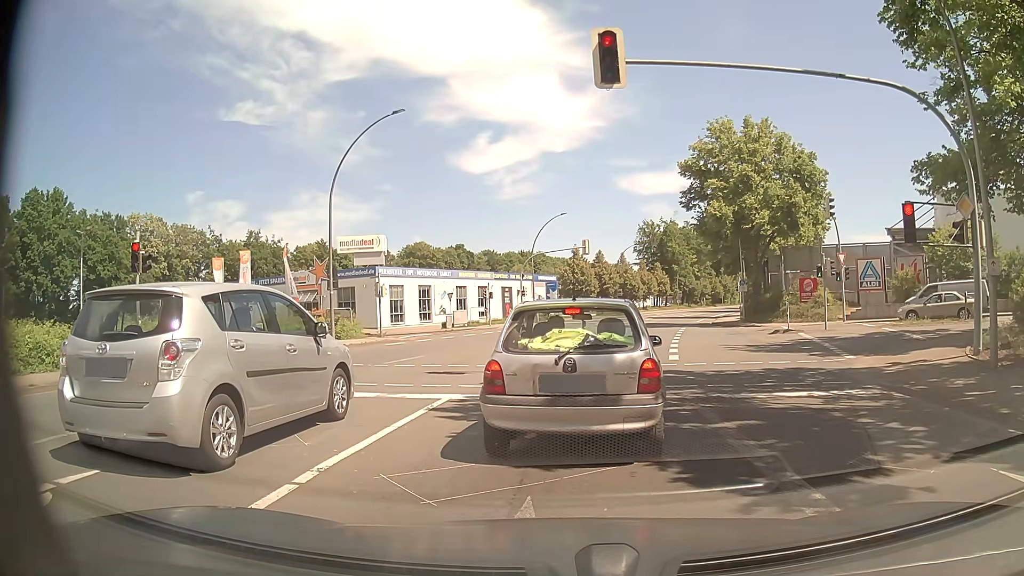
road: primary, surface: asphalt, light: Day
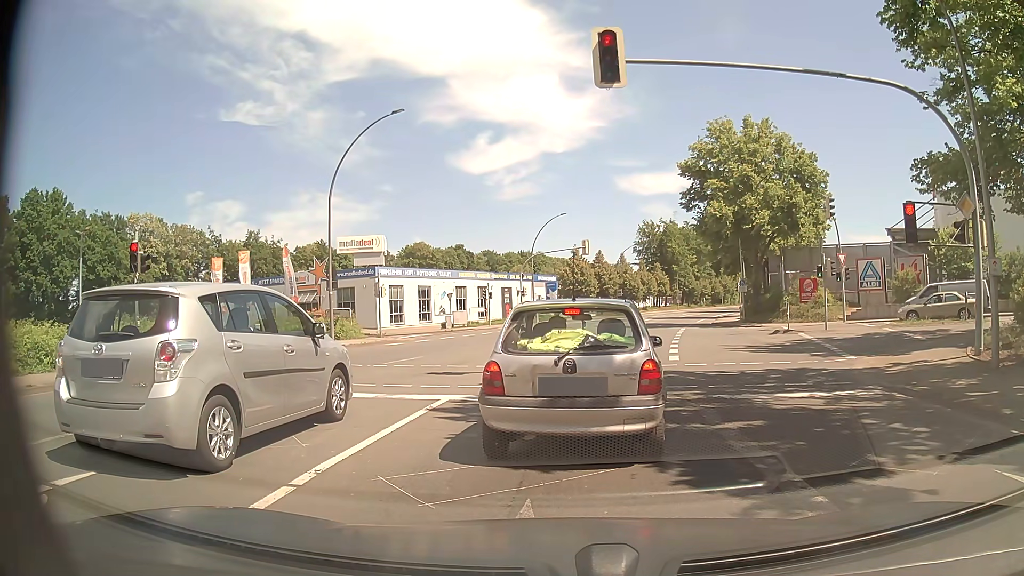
(0.0, +0.1) m; 0°
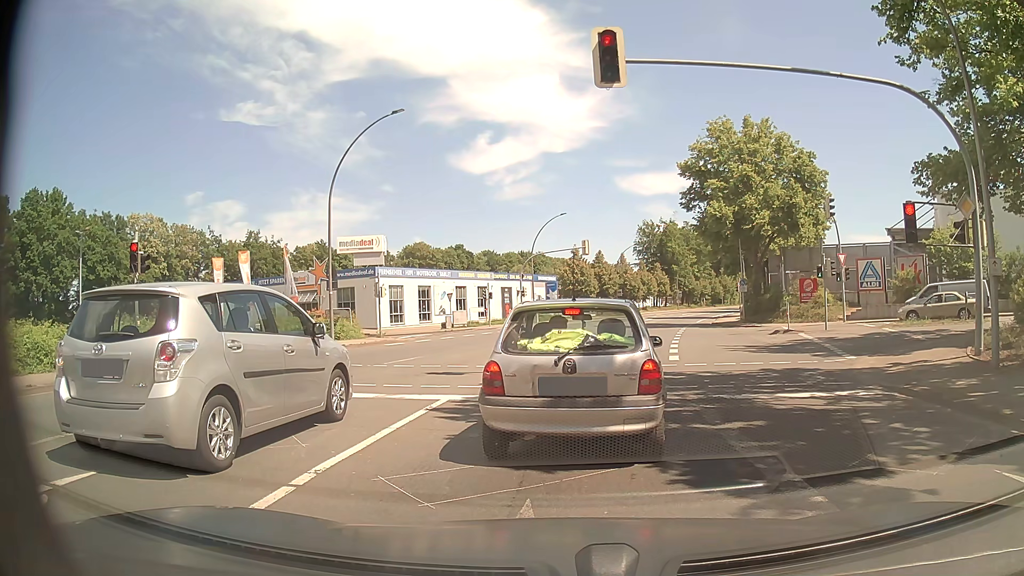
(0.0, 0.0) m; 0°
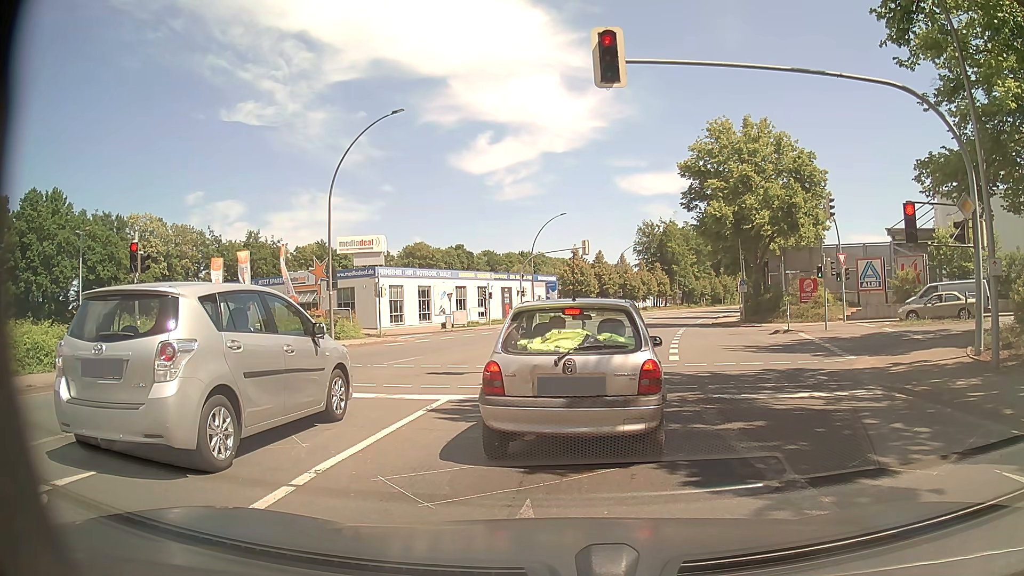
(0.0, 0.0) m; 0°
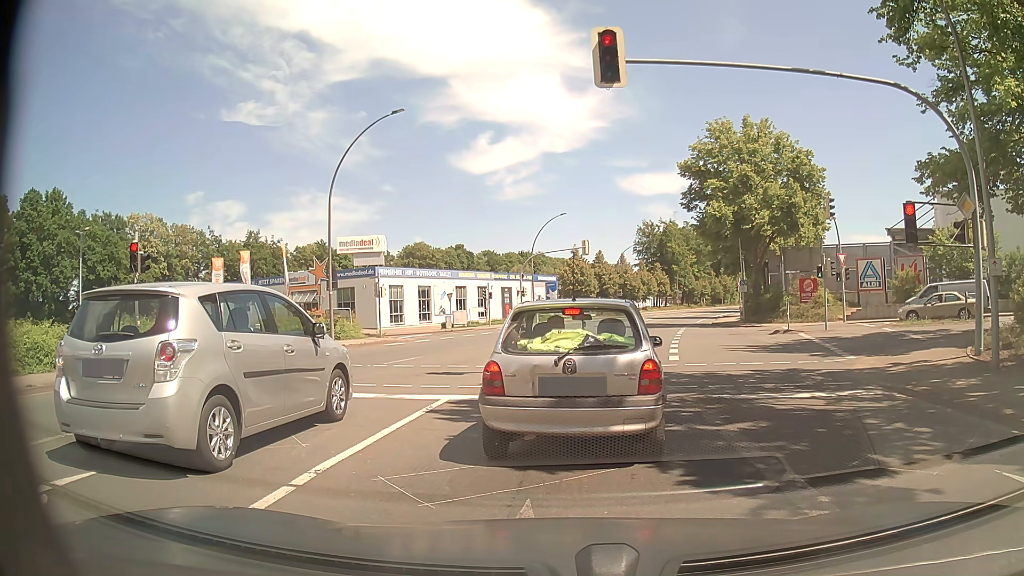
(0.0, 0.0) m; 0°
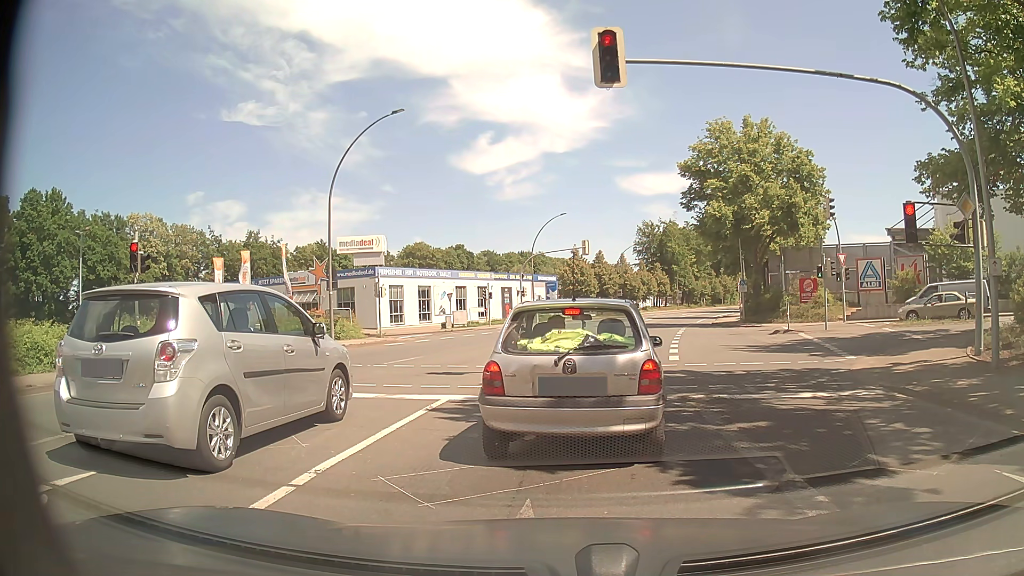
(0.0, 0.0) m; 0°
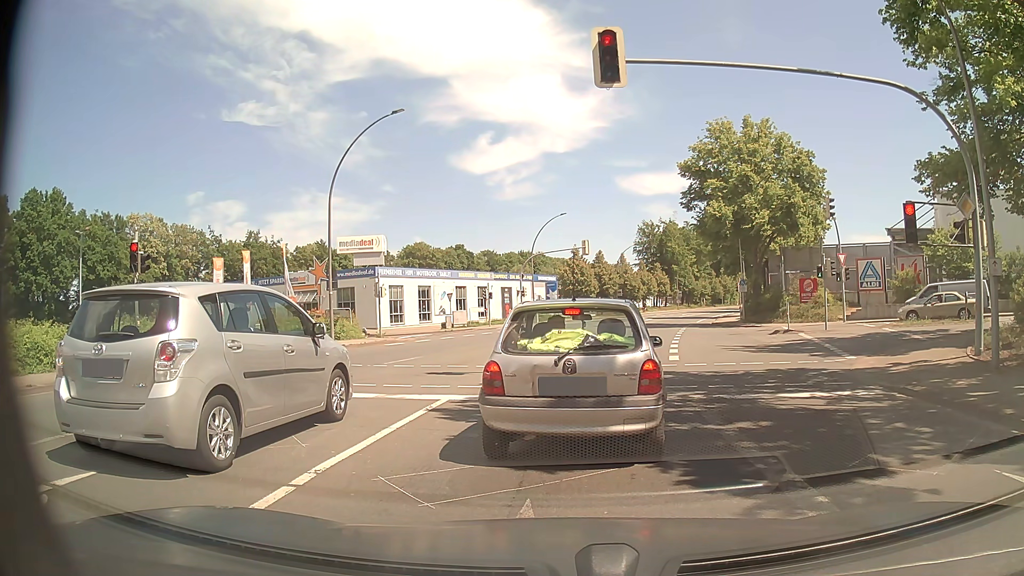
(0.0, 0.0) m; 0°
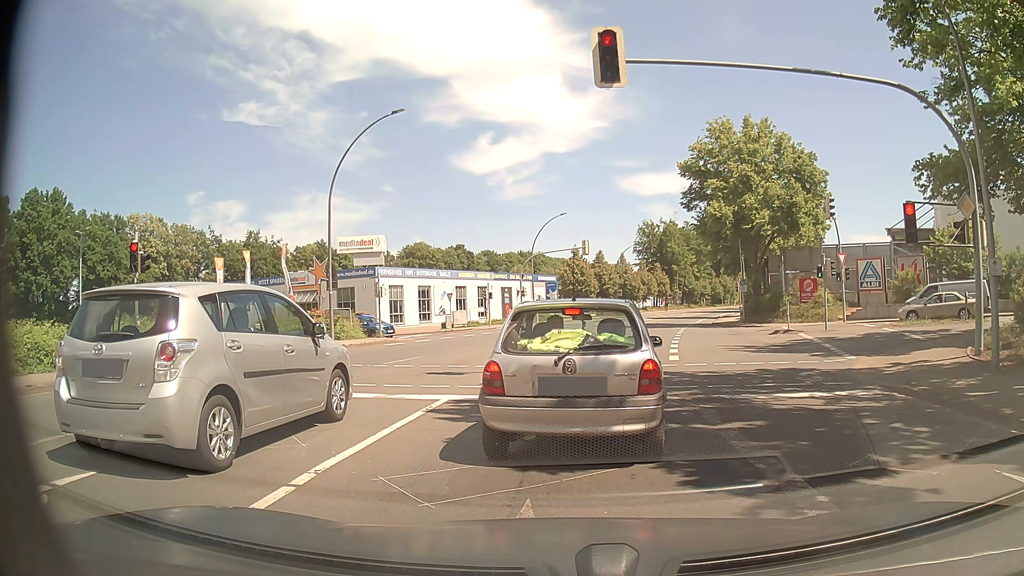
(0.0, 0.0) m; 0°
(+1, +10) (+3, +20) (+5, +29) (+8, +39) (+11, +49) (+14, +58) (+18, +68) (+21, +77) (+25, +86) (+29, +95) m
